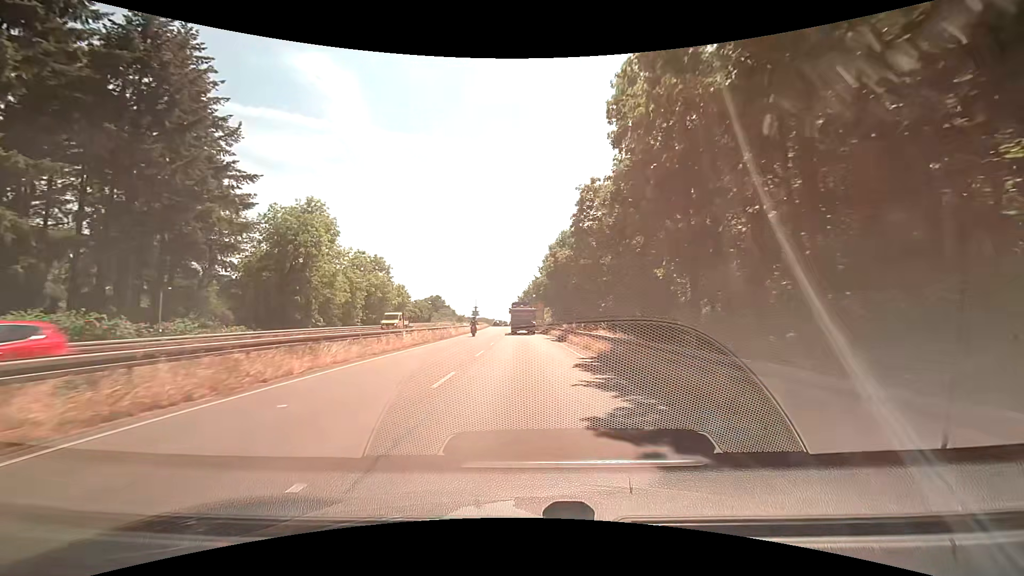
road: trunk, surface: asphalt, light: Day
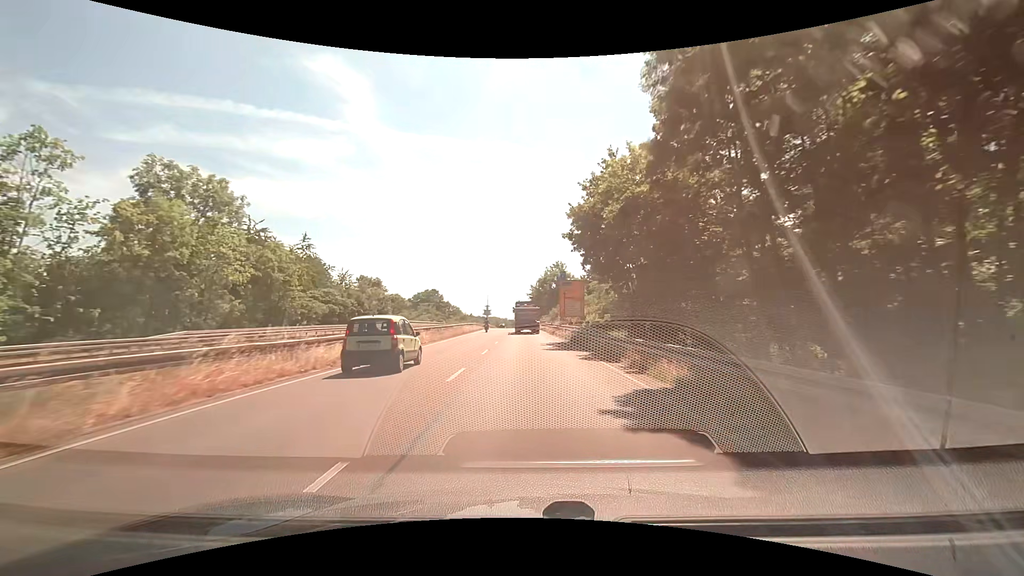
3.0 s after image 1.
(-0.8, +53.6) m; -2°
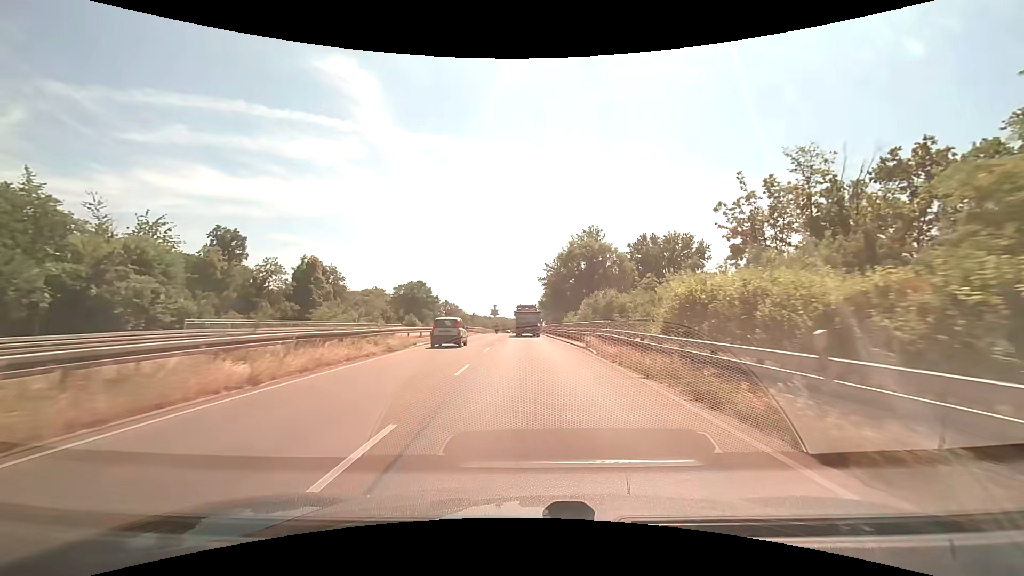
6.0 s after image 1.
(-0.3, +52.8) m; -1°
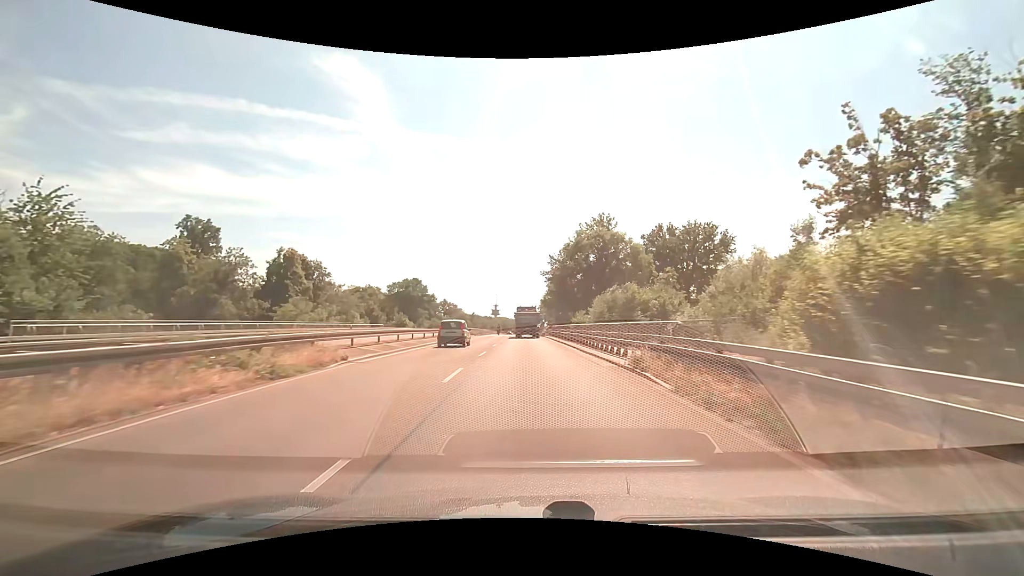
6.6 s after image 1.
(0.0, +10.5) m; 0°
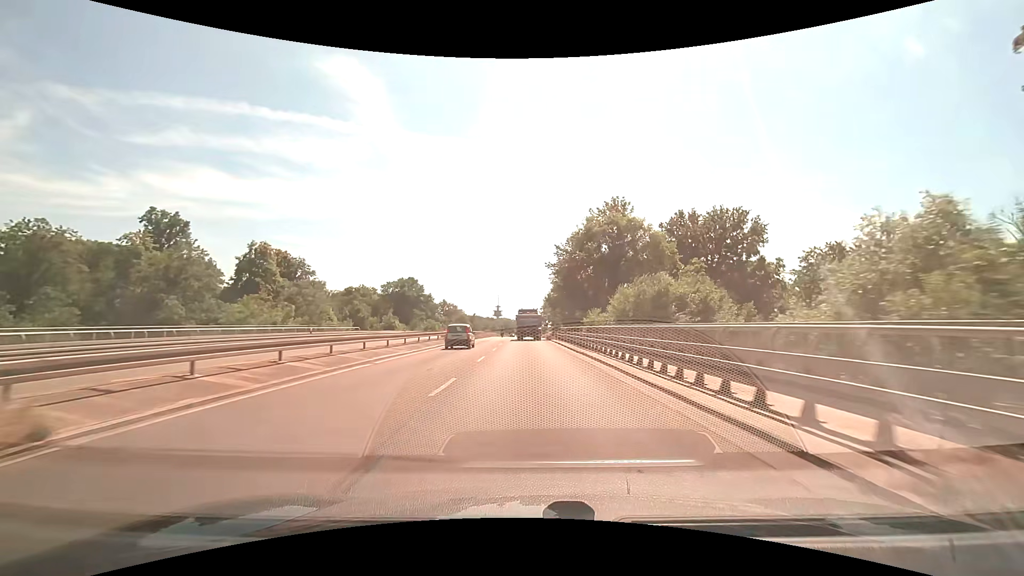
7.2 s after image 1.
(0.0, +10.4) m; 0°
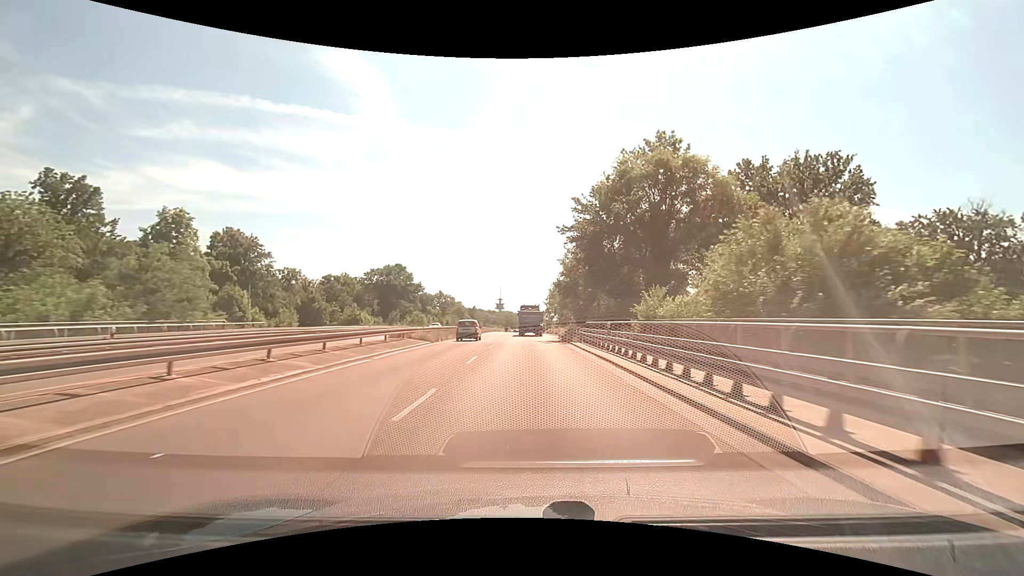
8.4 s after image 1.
(-0.1, +20.7) m; 0°
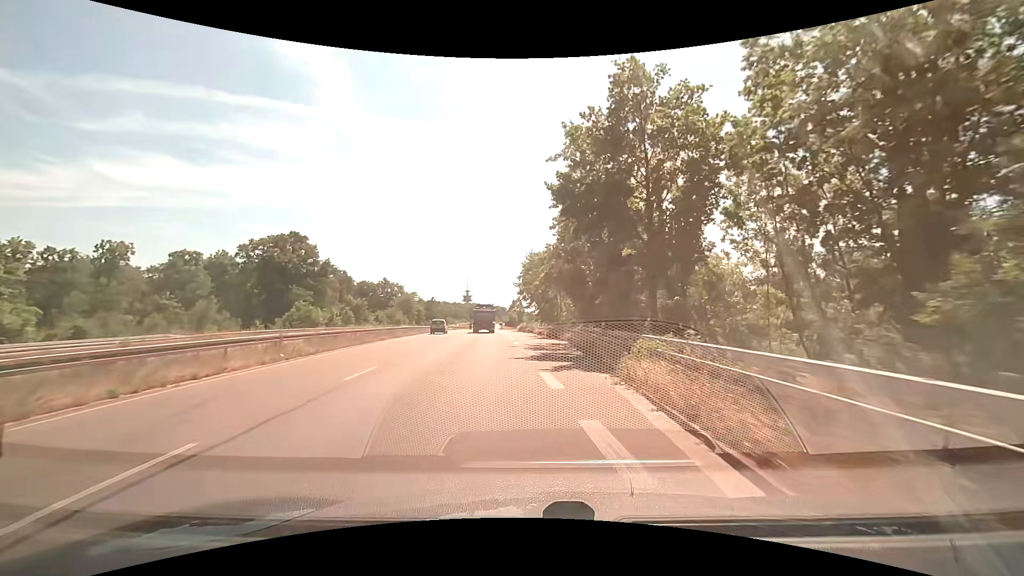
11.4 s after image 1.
(+1.2, +49.2) m; +4°
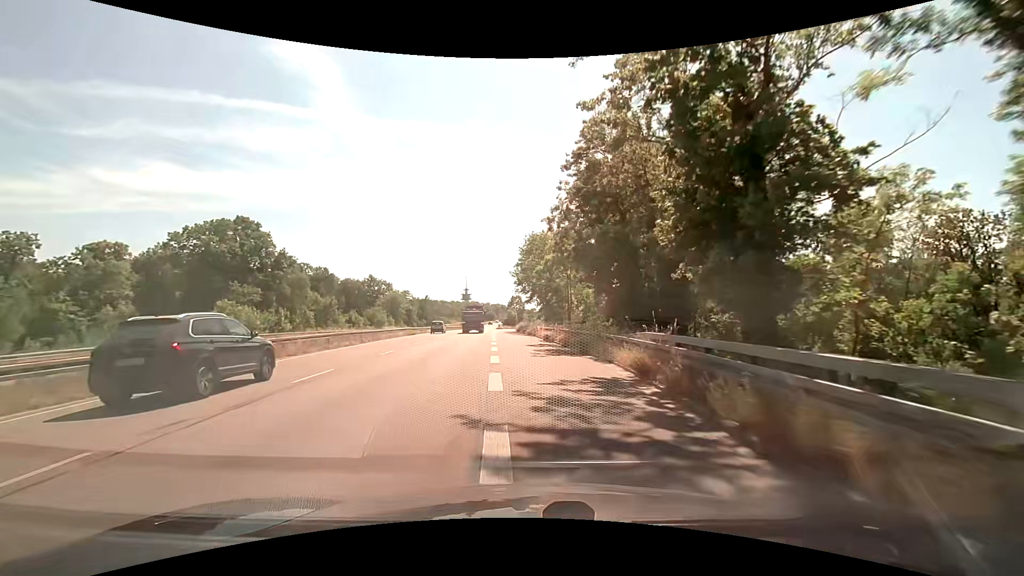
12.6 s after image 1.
(-0.1, +18.1) m; 0°
(0, +10) (0, +20) (0, +30) (-1, +40) (-1, +50) (-2, +60) (-3, +70) (-3, +80) (-4, +90) (-4, +100) m
